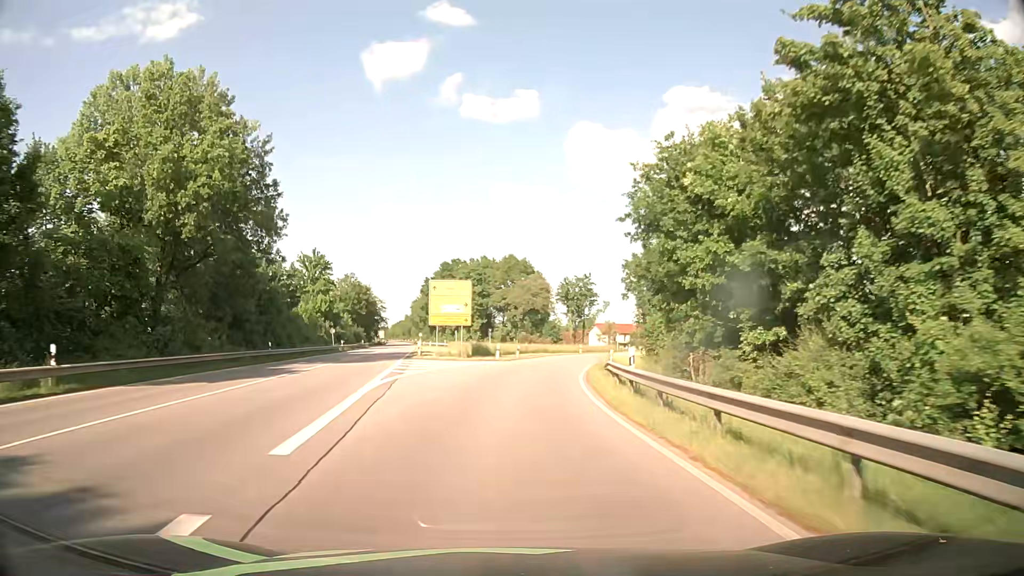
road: primary_link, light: Day
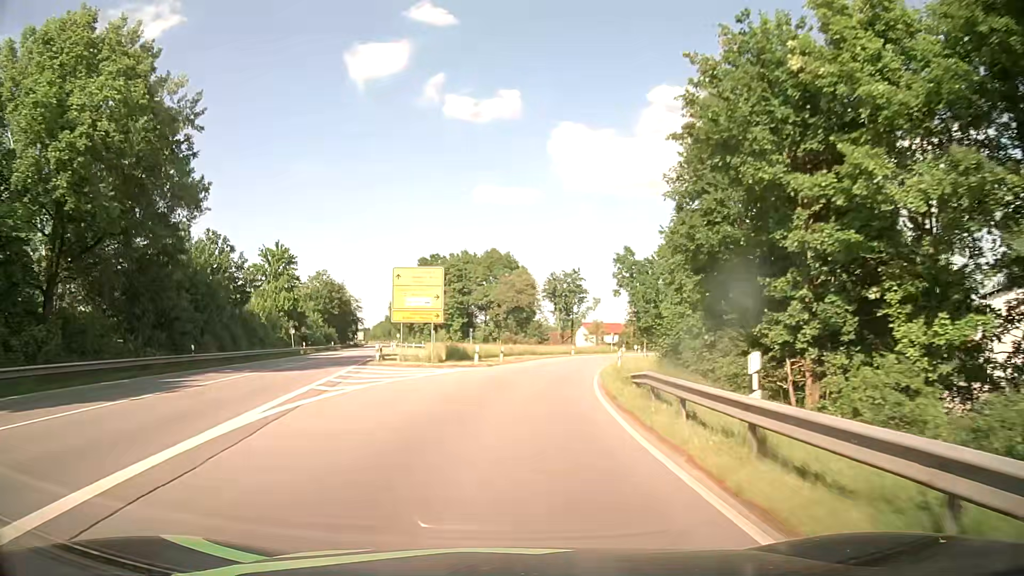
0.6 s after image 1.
(+0.1, +9.6) m; +1°
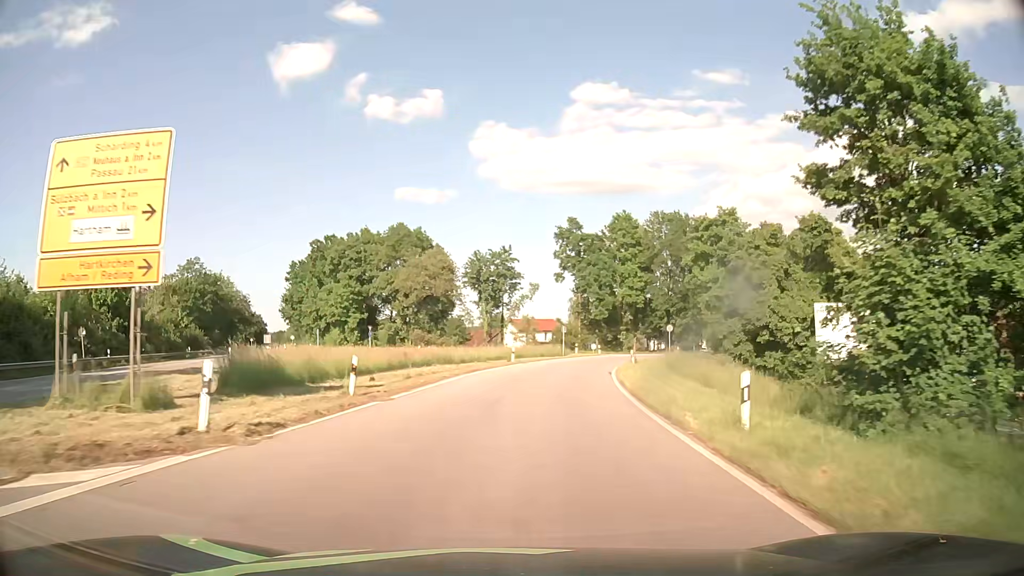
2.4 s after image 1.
(+1.4, +27.3) m; +6°
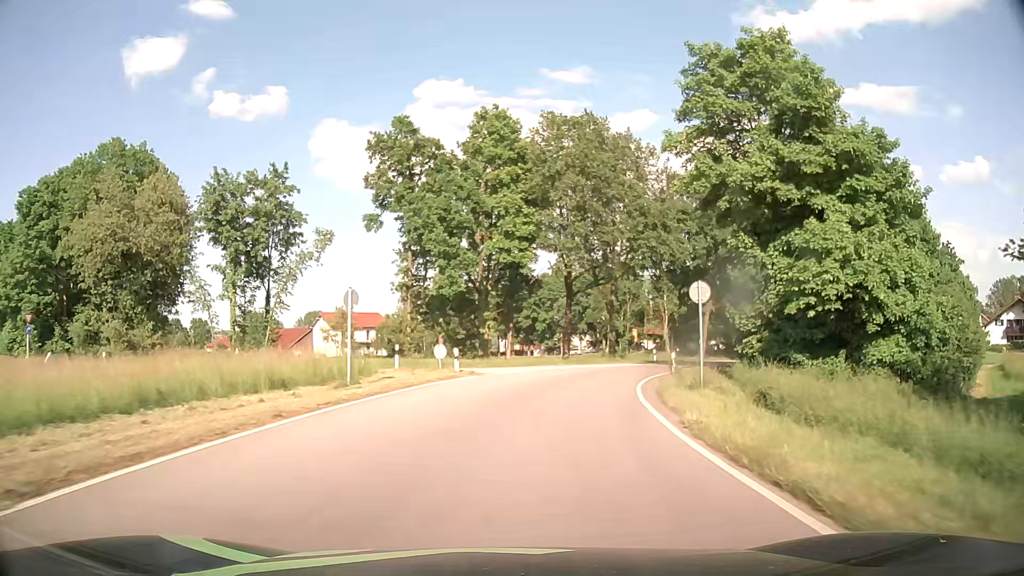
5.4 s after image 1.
(+4.9, +42.9) m; +14°
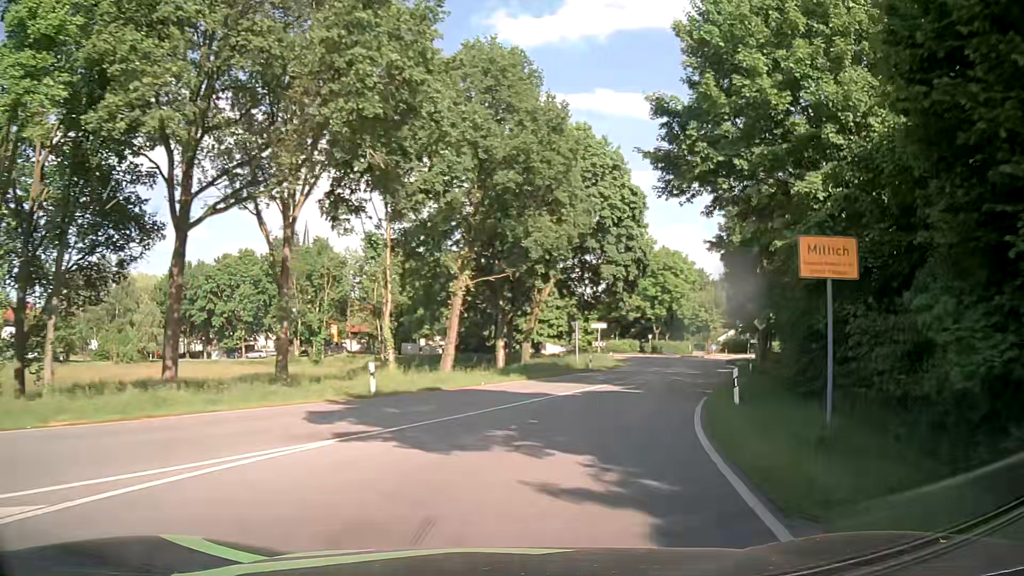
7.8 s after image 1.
(+5.7, +30.6) m; +24°
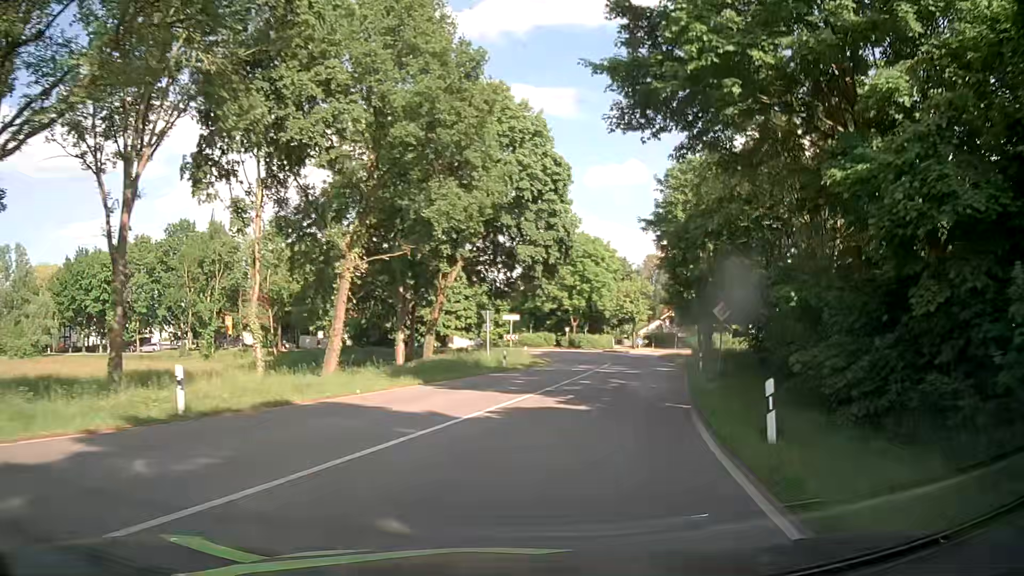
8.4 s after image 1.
(+0.5, +7.2) m; +9°
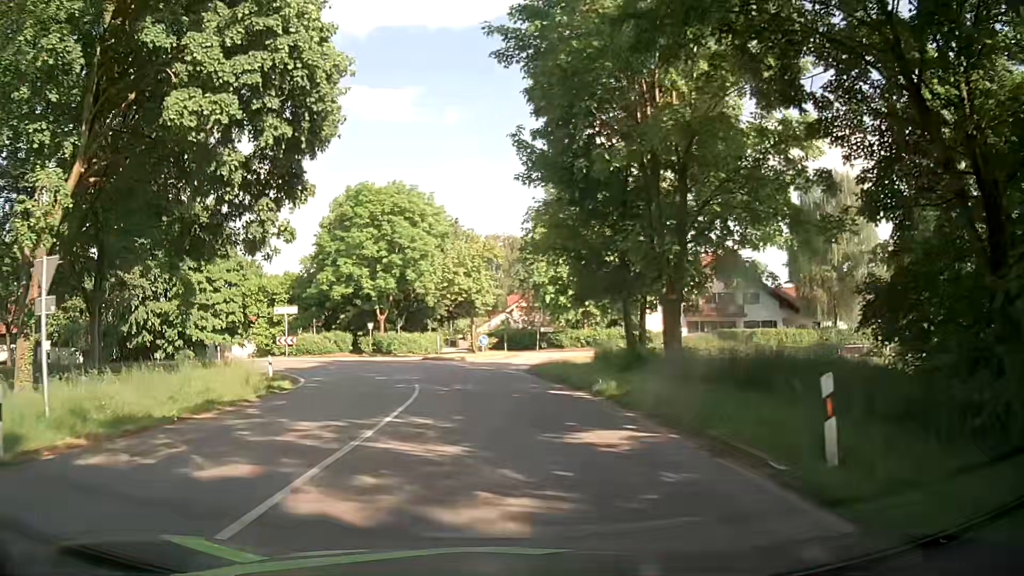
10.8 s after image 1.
(+4.4, +27.0) m; +13°
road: tertiary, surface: asphalt
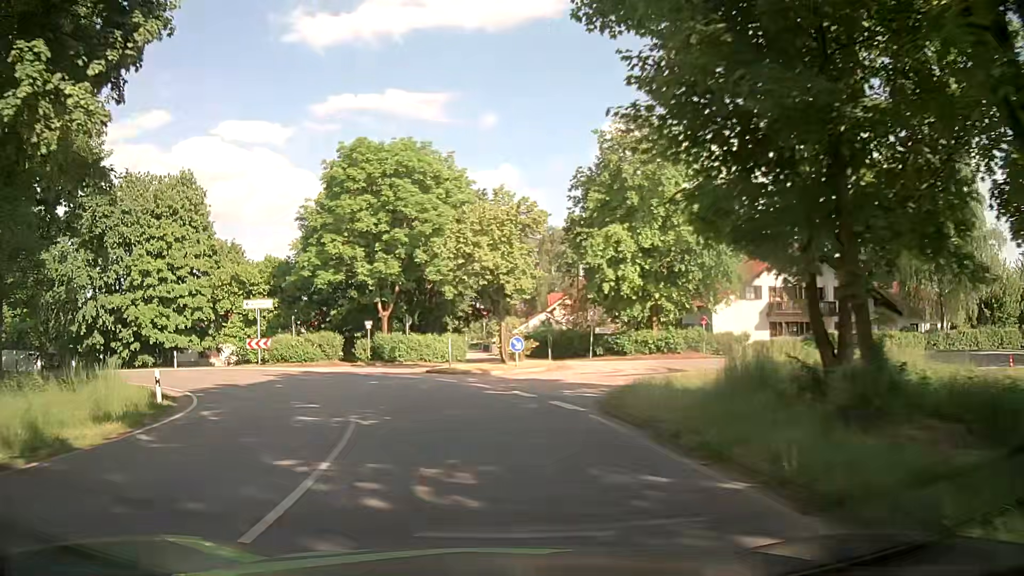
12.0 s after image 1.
(-0.2, +13.0) m; -3°
(-1, +10) (-4, +20) (-9, +28) (-17, +33) (-27, +36) (-37, +36) (-47, +36) (-57, +36) (-67, +36) (-77, +37) m
